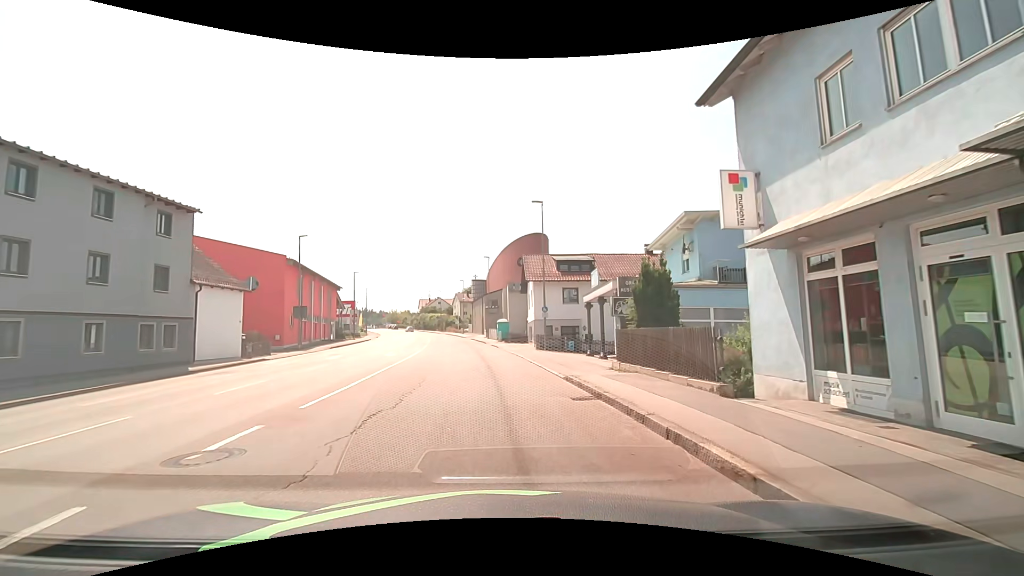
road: tertiary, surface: asphalt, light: Day
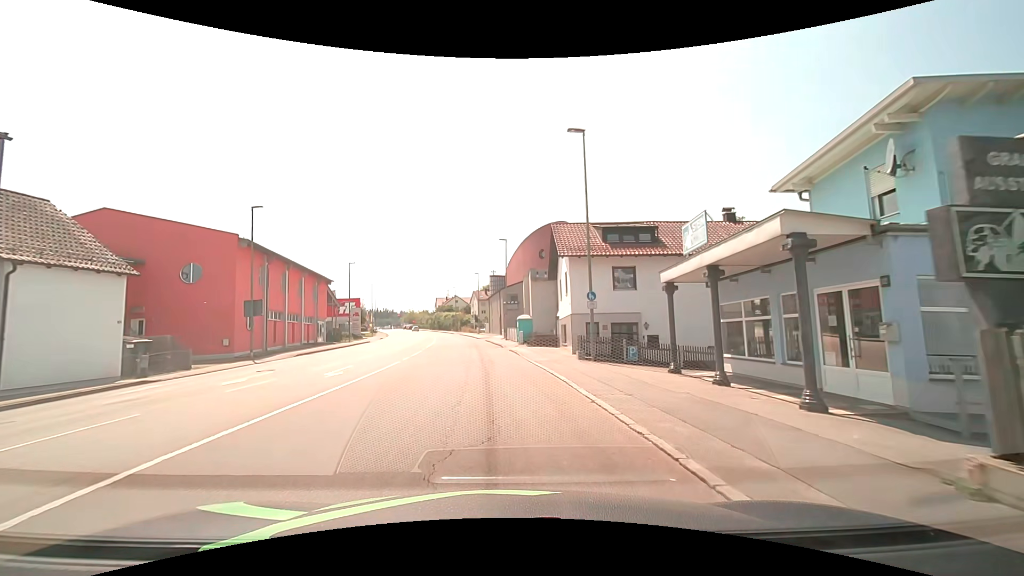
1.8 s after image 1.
(-0.1, +12.2) m; -2°
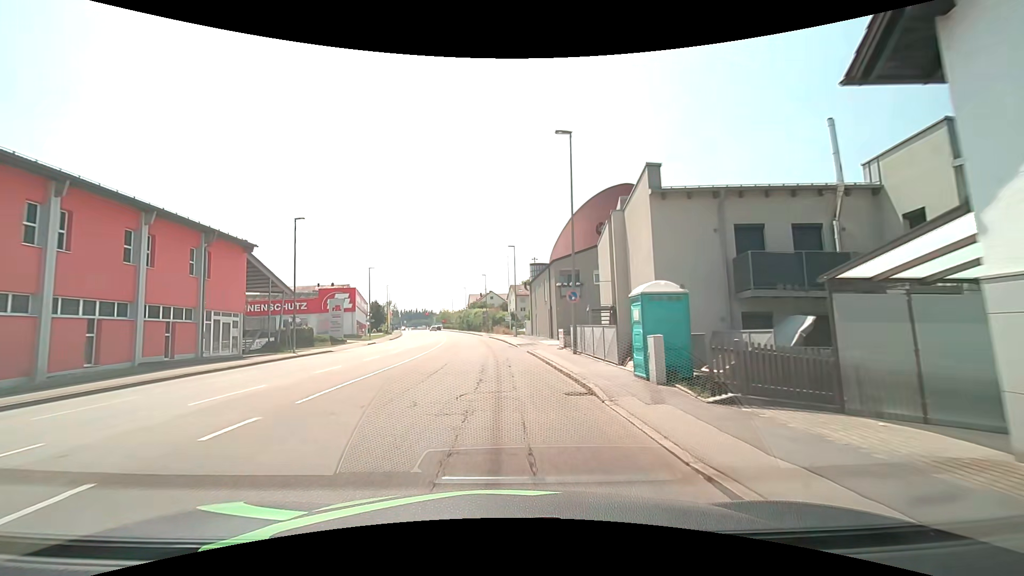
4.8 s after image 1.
(-1.4, +28.3) m; -5°
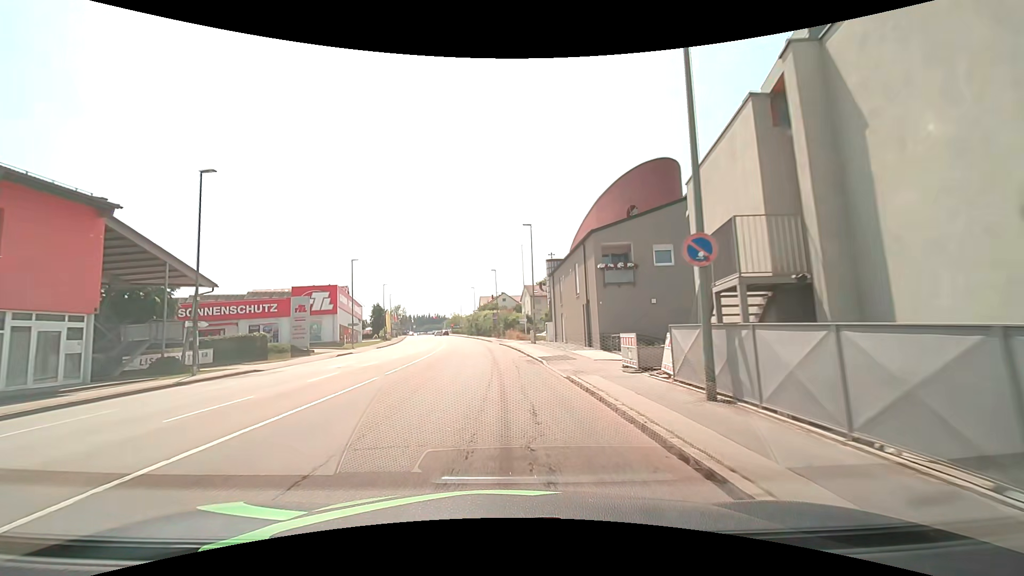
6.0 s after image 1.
(-0.2, +13.6) m; -2°
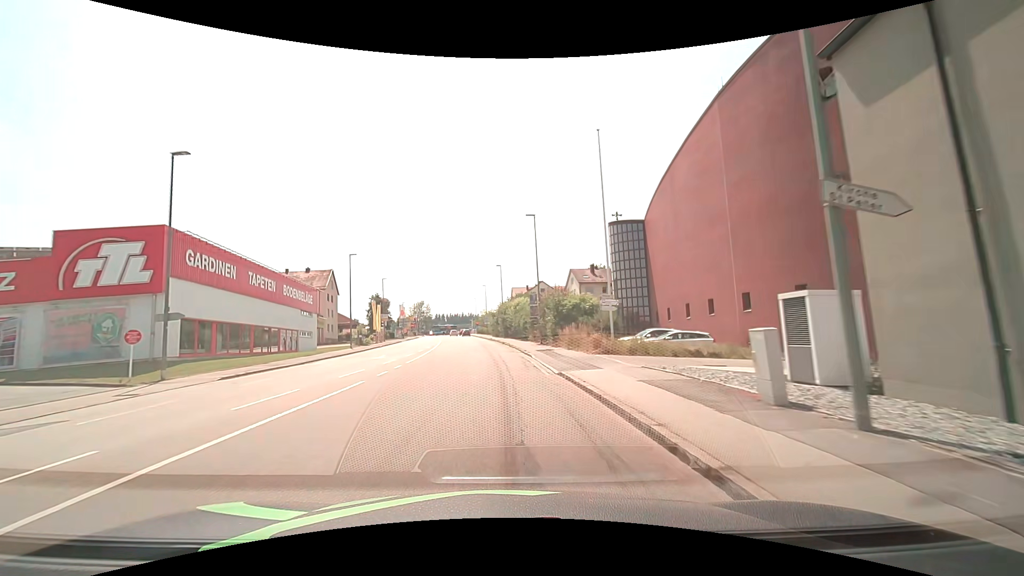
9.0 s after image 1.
(-1.2, +36.0) m; -4°
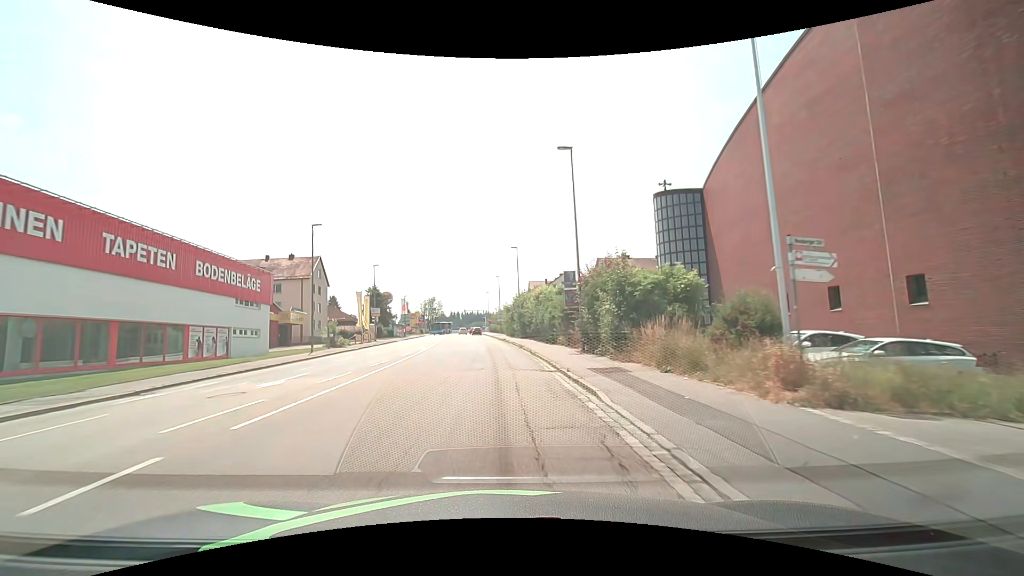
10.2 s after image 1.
(-0.2, +14.8) m; -2°
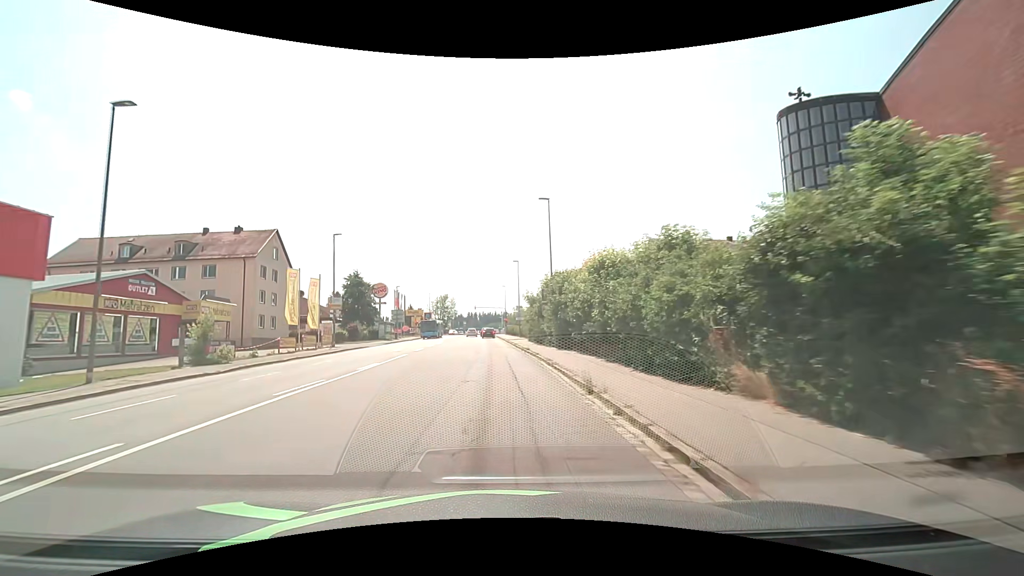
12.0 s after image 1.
(-0.4, +22.4) m; -2°
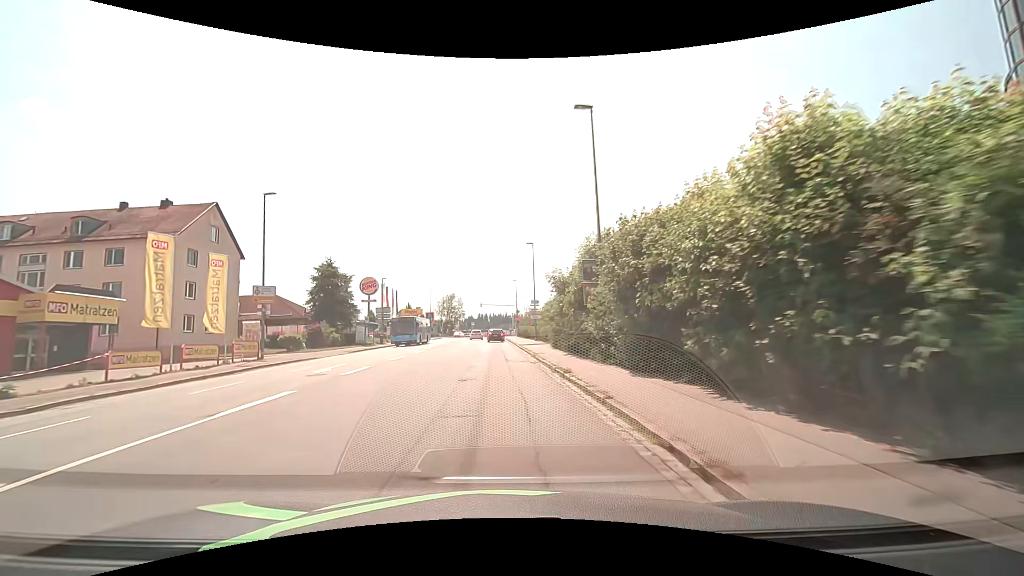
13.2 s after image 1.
(-0.1, +15.0) m; -1°
(0, +10) (0, +20) (-1, +30) (-1, +40) (-1, +50) (-1, +60) (-2, +70) (-2, +80) (-2, +90) (-3, +100) m
